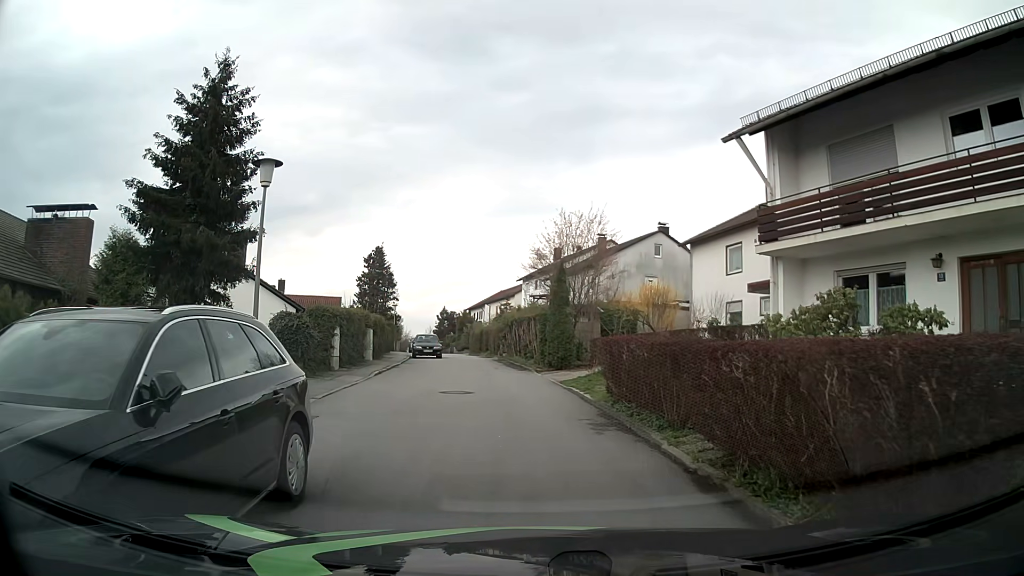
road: residential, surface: asphalt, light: Day
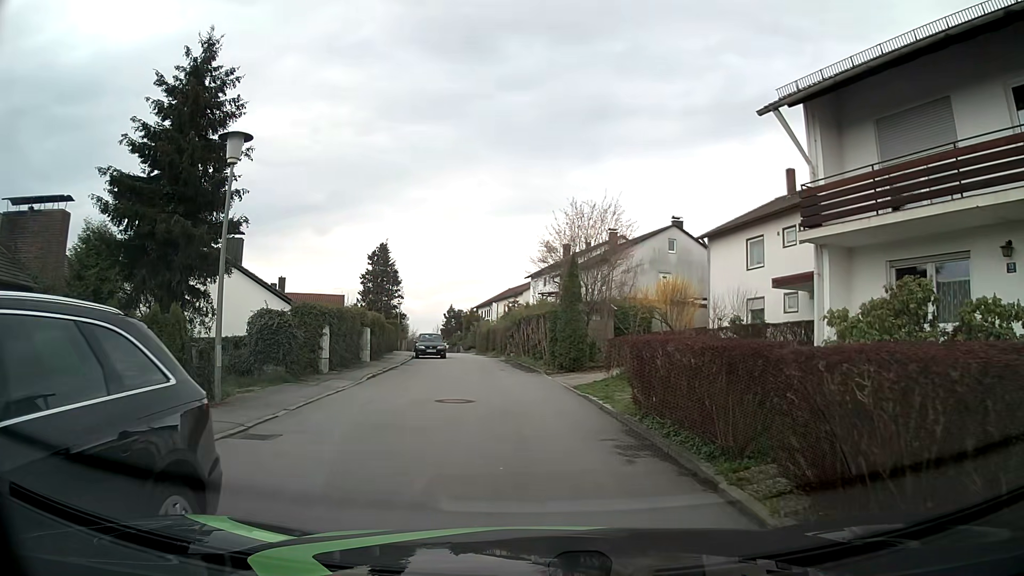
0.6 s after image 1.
(0.0, +2.0) m; 0°
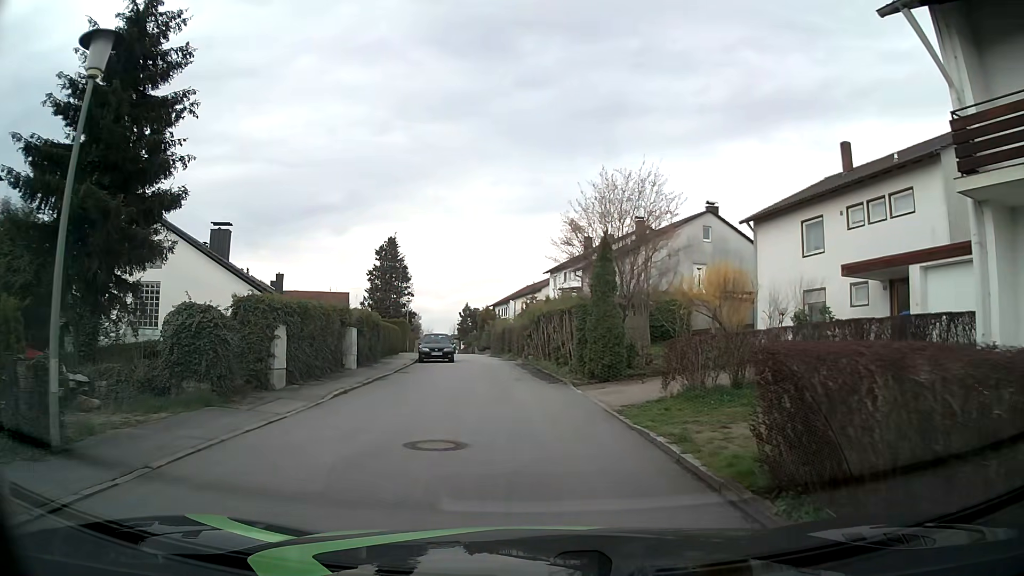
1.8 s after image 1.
(-0.1, +4.9) m; -2°
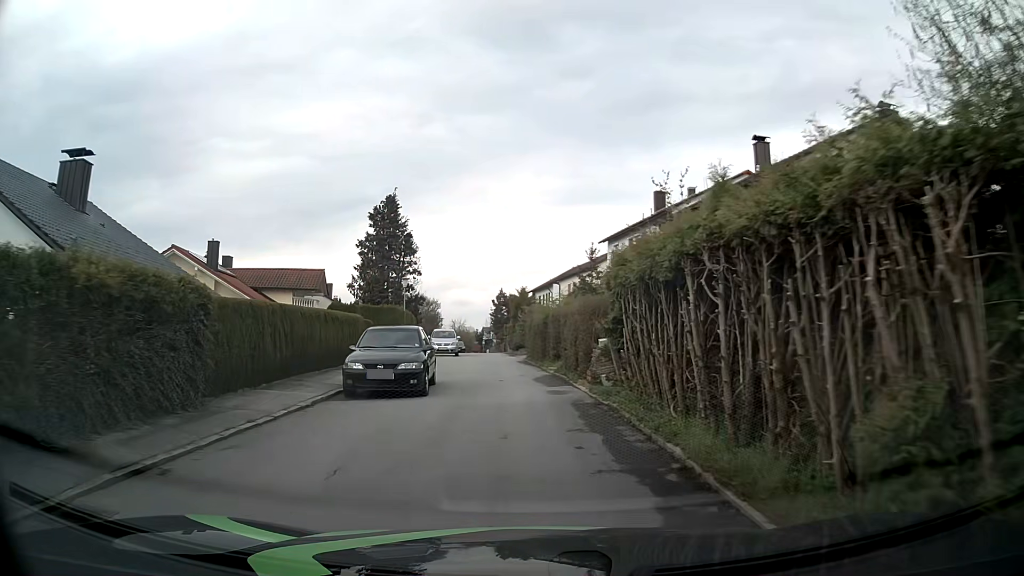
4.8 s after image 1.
(-0.8, +18.7) m; -4°
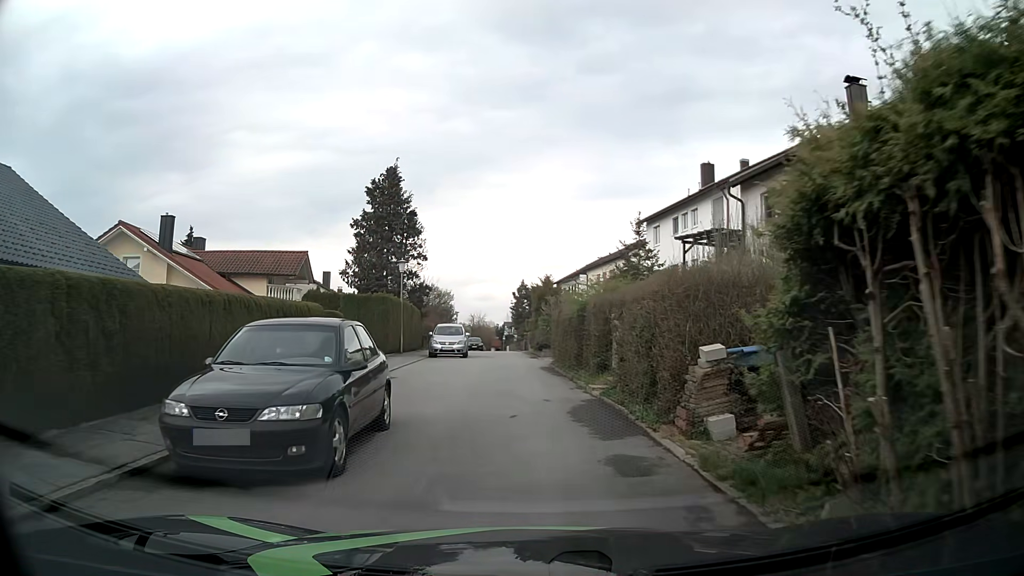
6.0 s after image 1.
(-0.1, +7.5) m; -2°
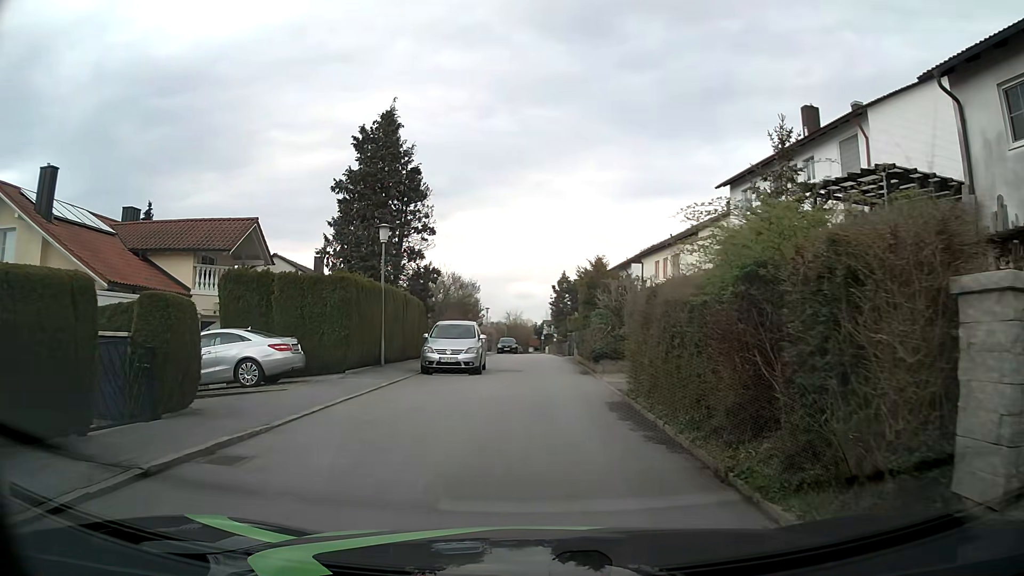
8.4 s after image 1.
(-0.2, +11.2) m; -3°
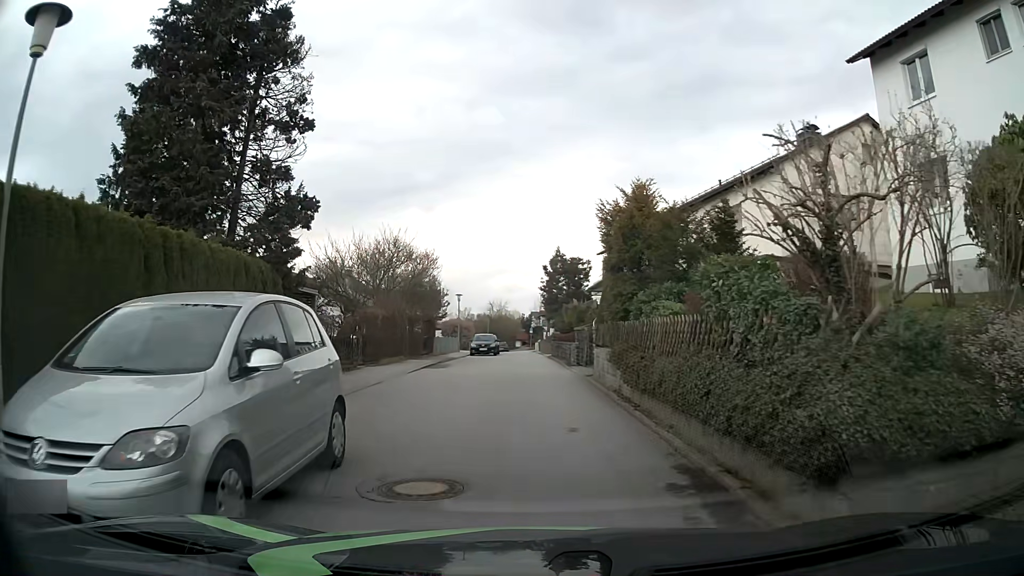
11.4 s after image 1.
(+0.2, +16.2) m; +1°
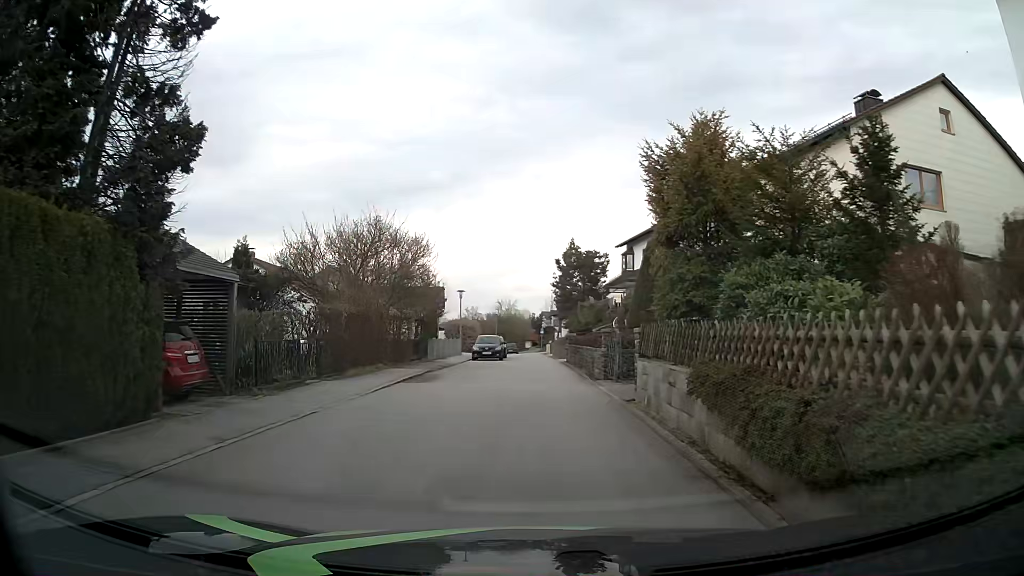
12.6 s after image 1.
(-0.1, +5.9) m; 0°
